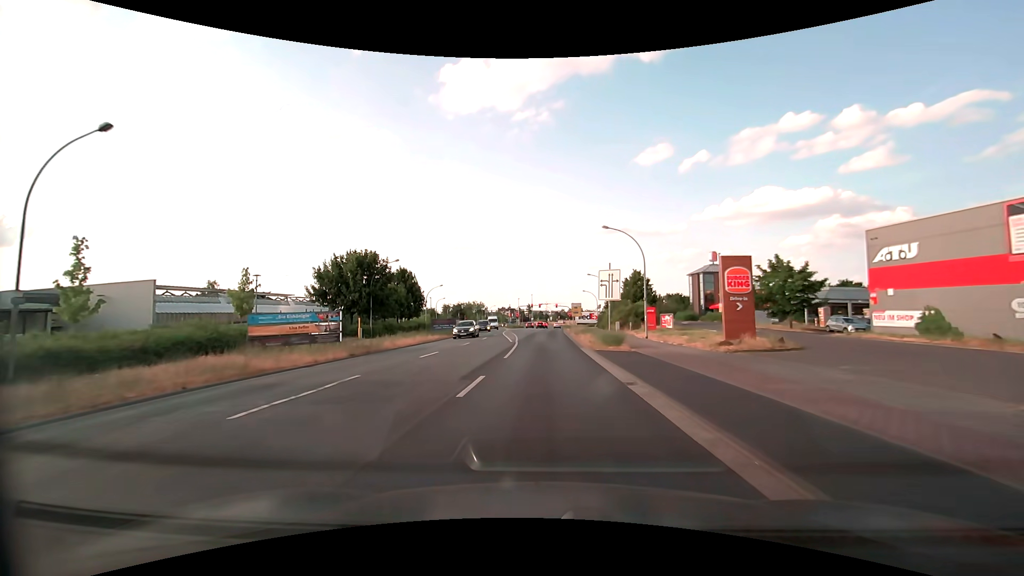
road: tertiary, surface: asphalt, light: Day
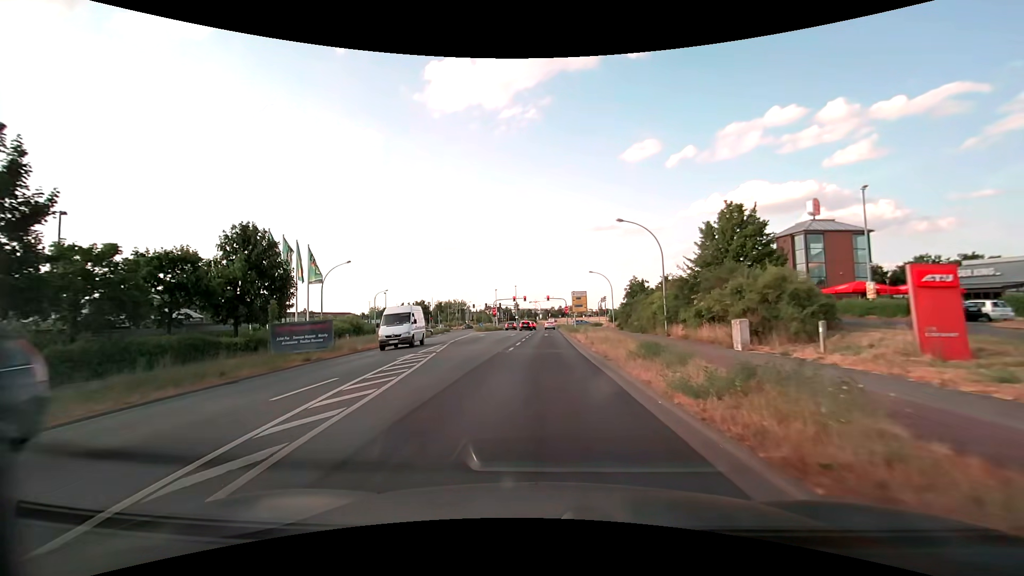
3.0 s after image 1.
(+0.4, +35.9) m; +1°
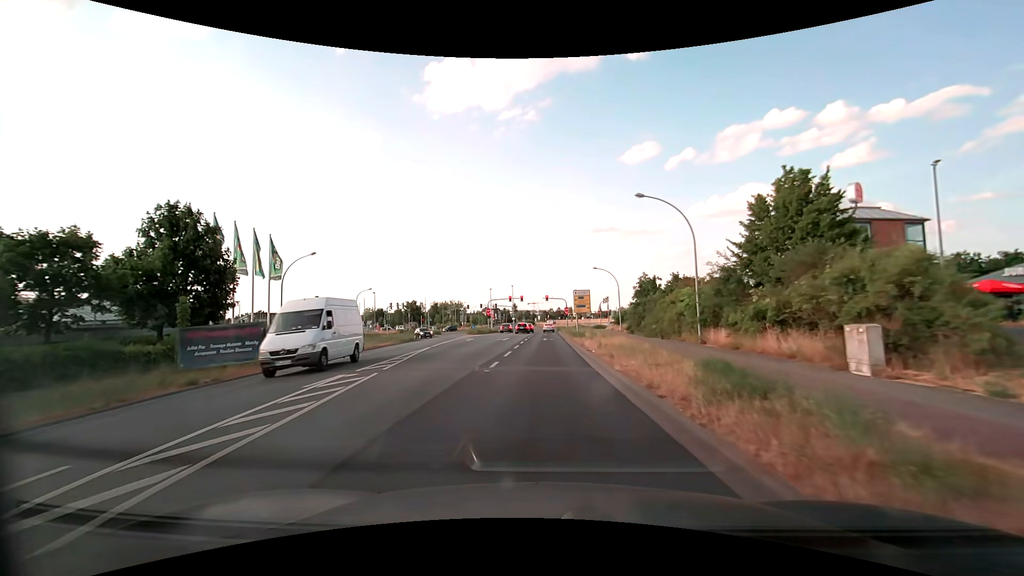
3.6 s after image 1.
(0.0, +7.1) m; 0°
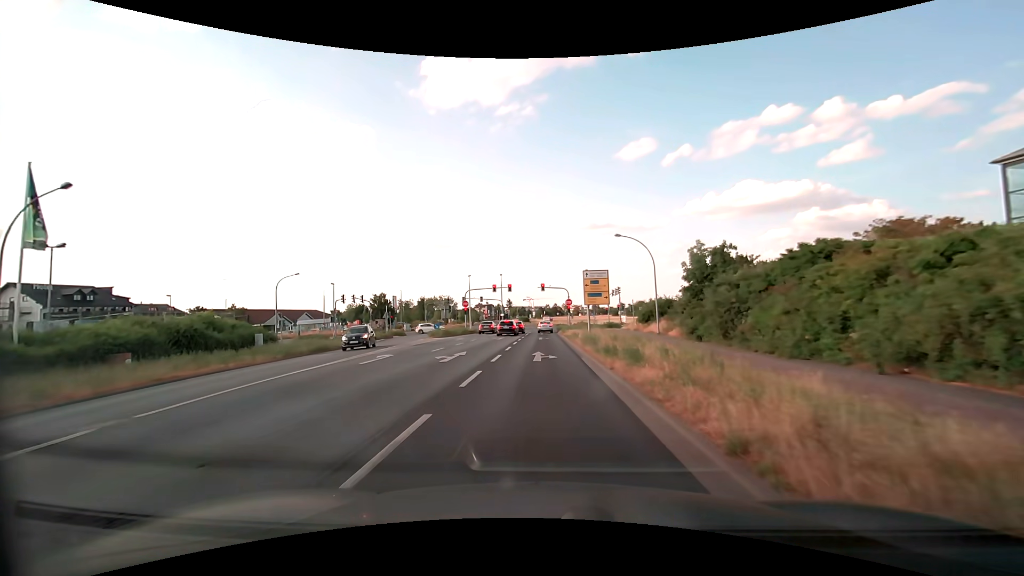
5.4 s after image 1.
(+0.1, +21.0) m; +1°
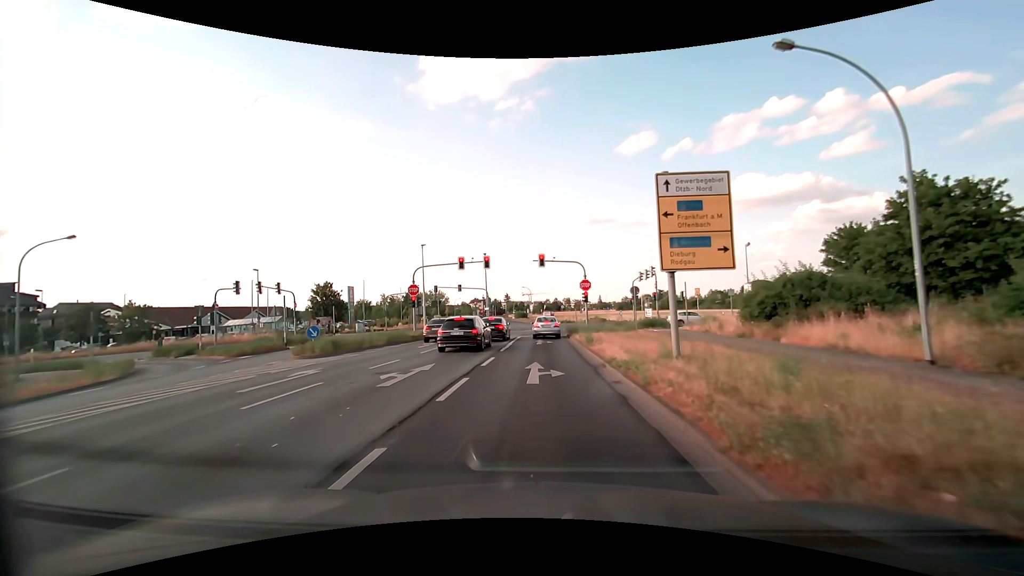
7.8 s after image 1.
(0.0, +25.7) m; 0°
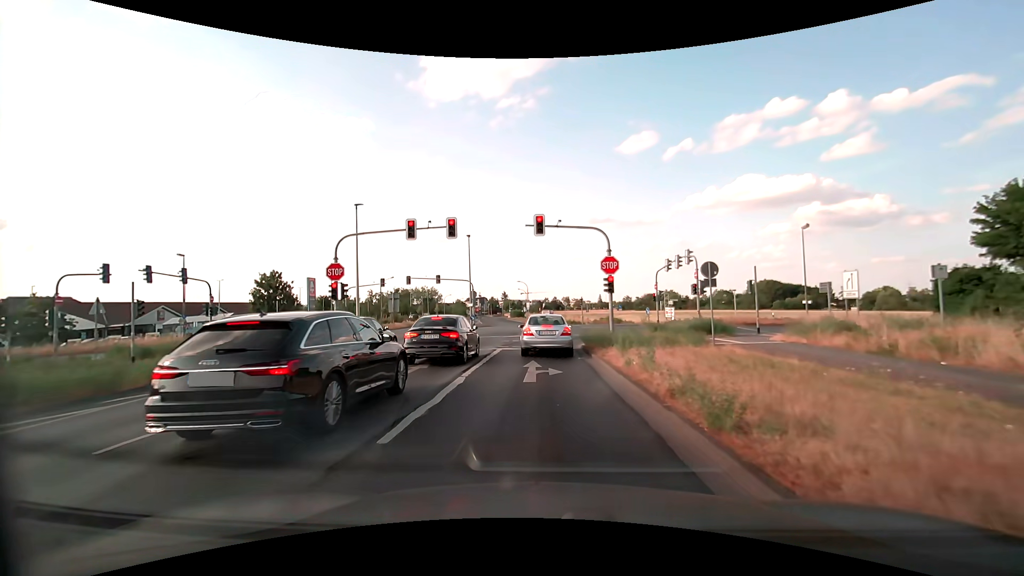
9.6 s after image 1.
(0.0, +14.3) m; -1°
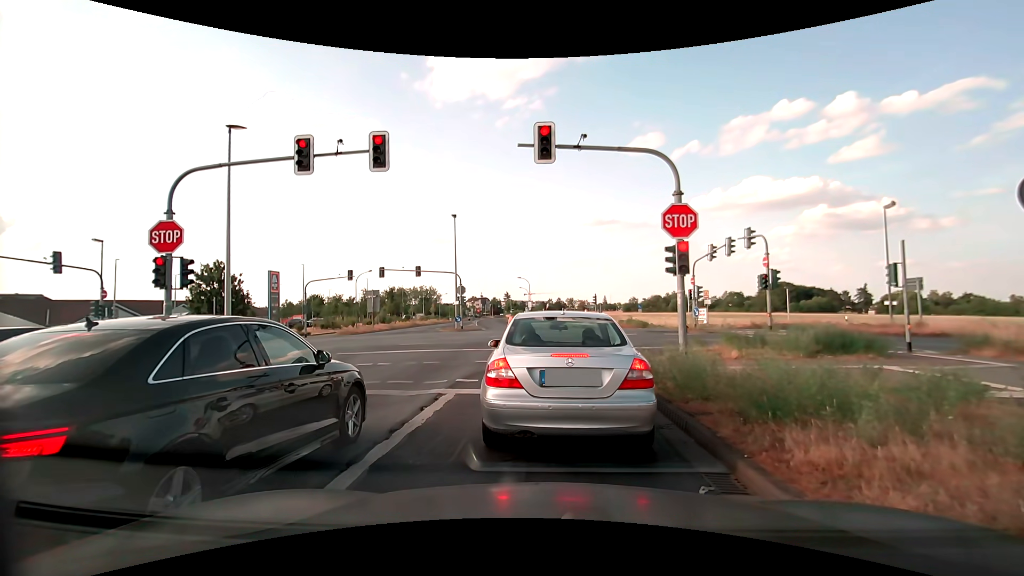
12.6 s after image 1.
(+0.1, +10.8) m; +1°
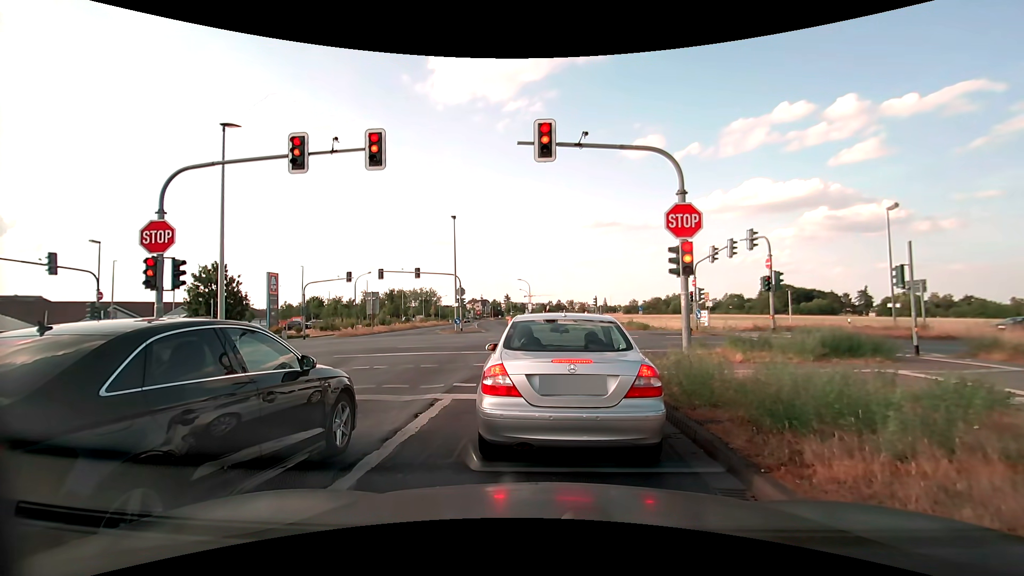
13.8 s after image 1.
(0.0, +0.3) m; 0°
